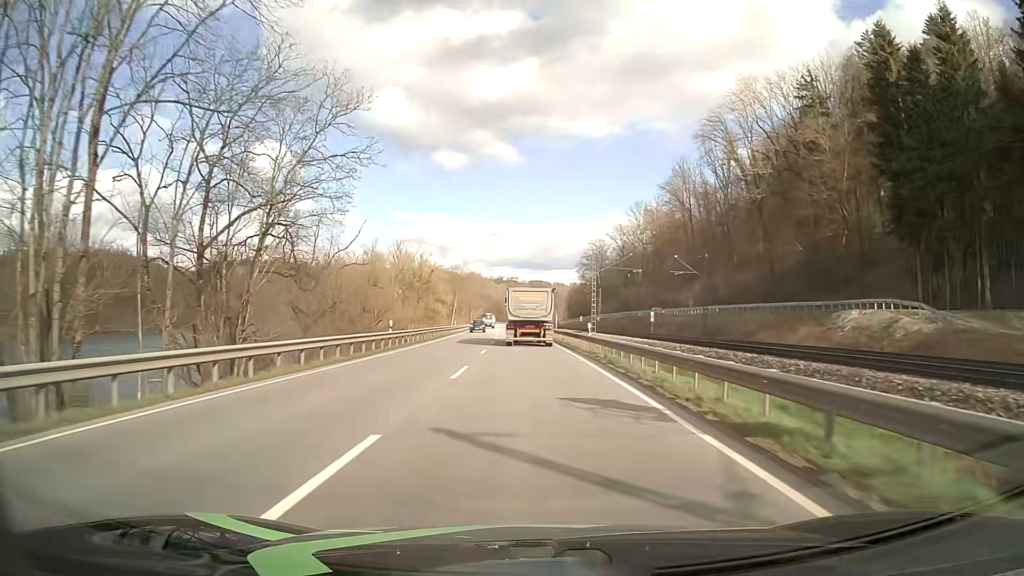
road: primary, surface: asphalt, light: Day
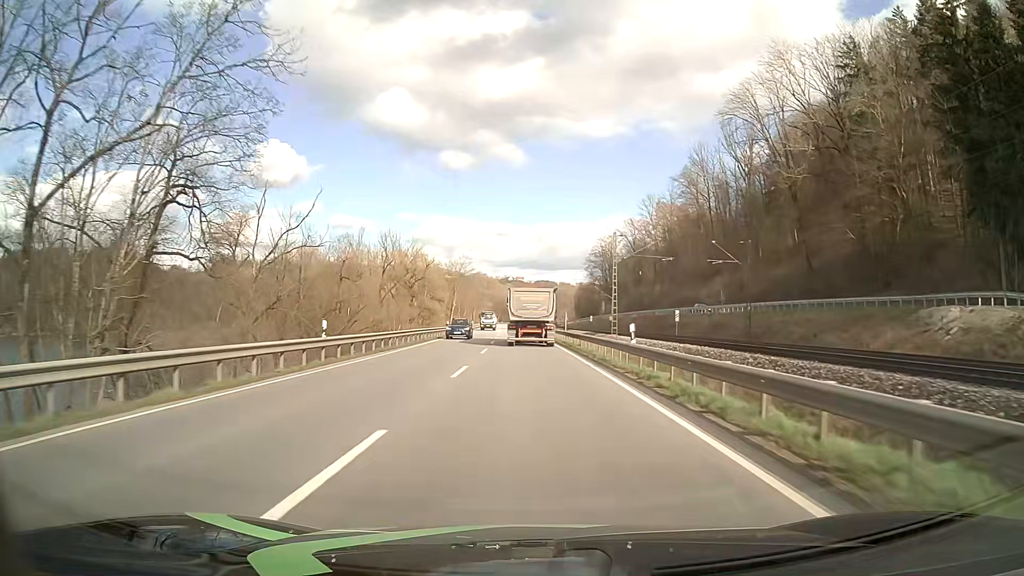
(-0.1, +11.9) m; 0°
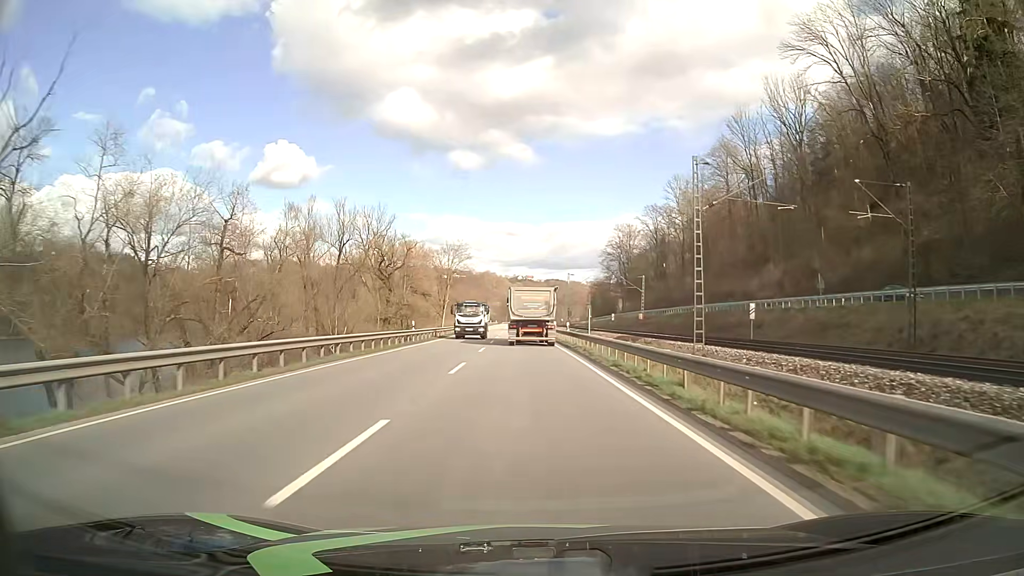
(-0.2, +23.8) m; -1°
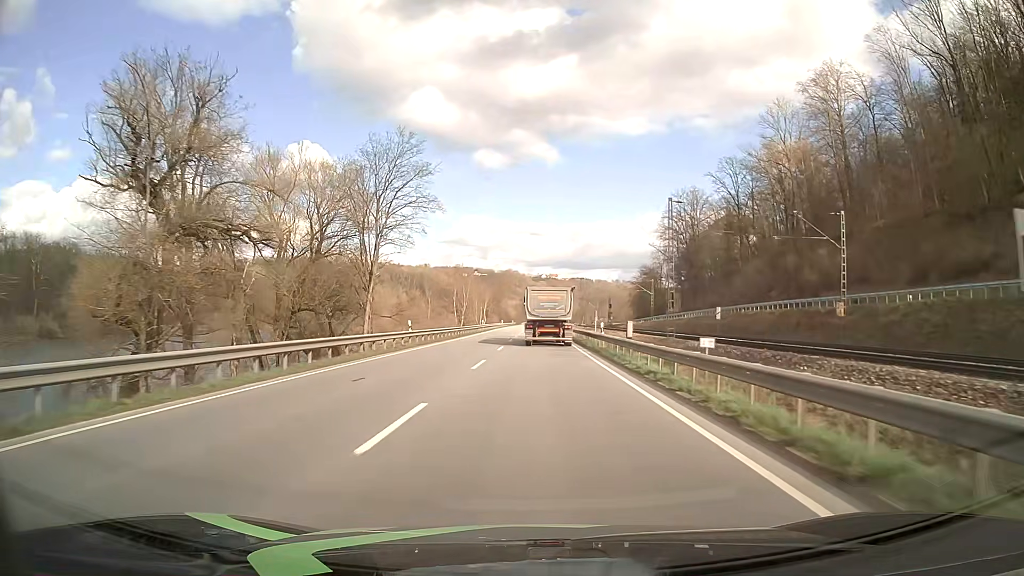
(-1.4, +59.4) m; -2°
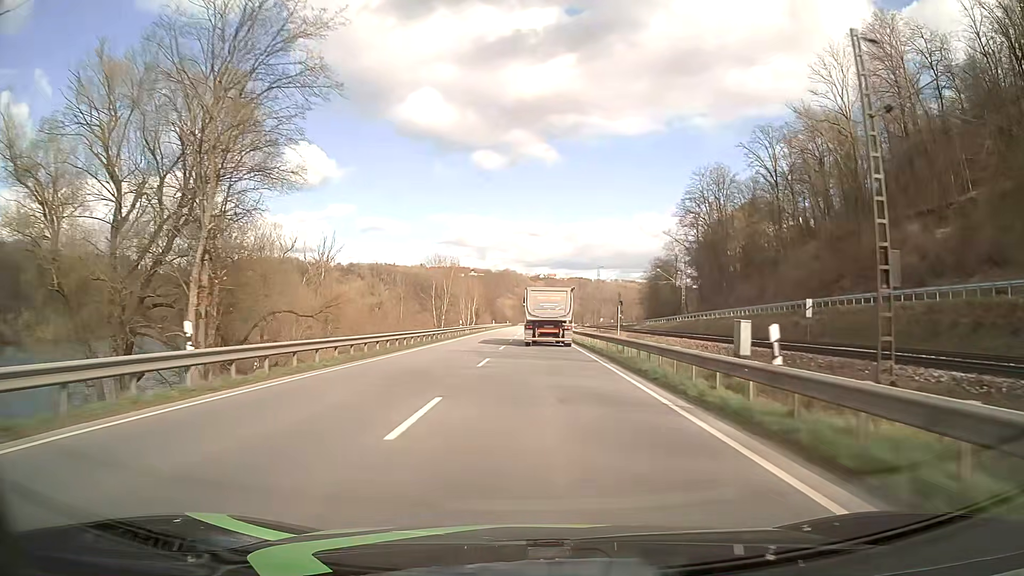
(0.0, +23.7) m; 0°
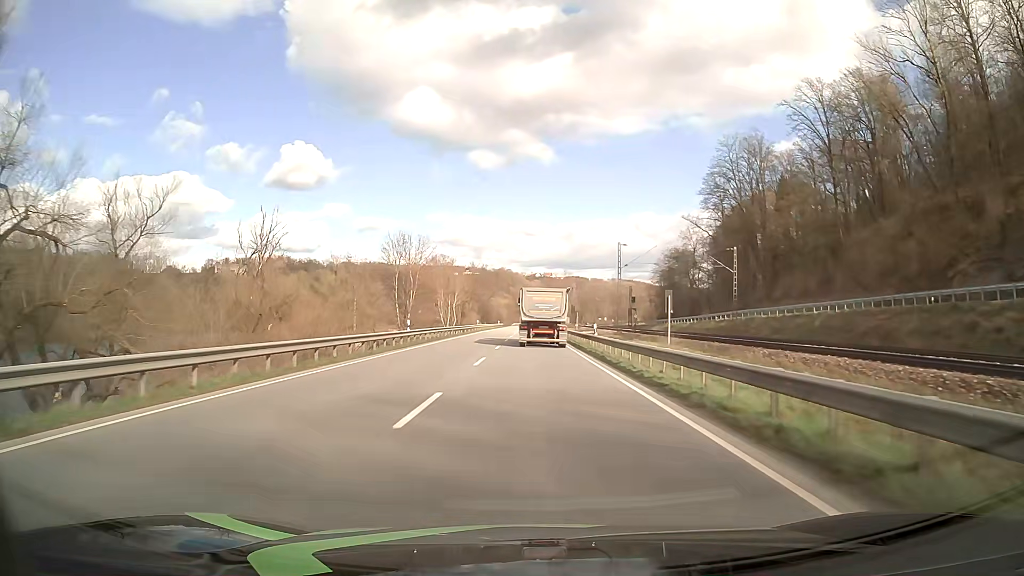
(0.0, +23.7) m; 0°
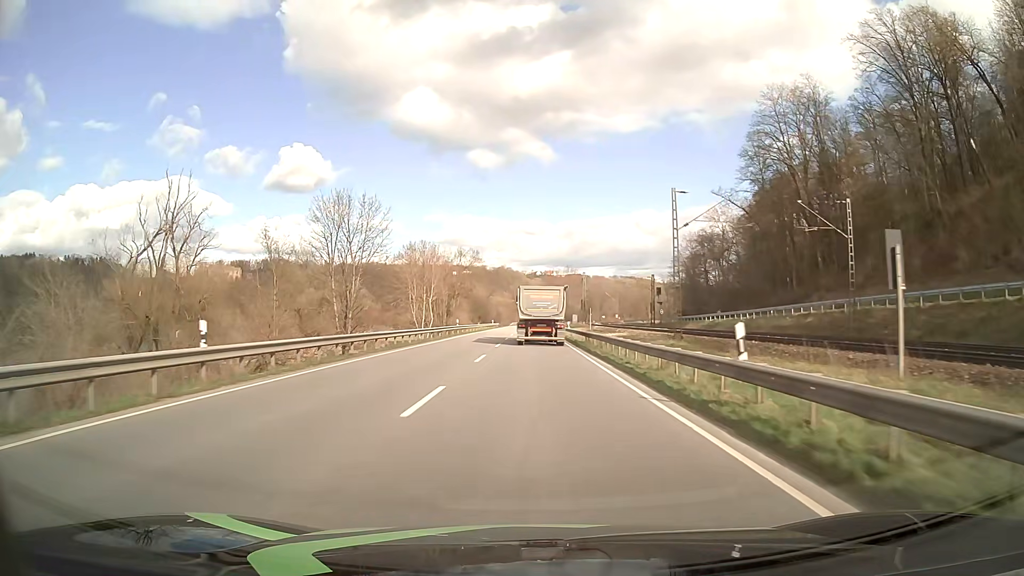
(0.0, +23.7) m; 0°
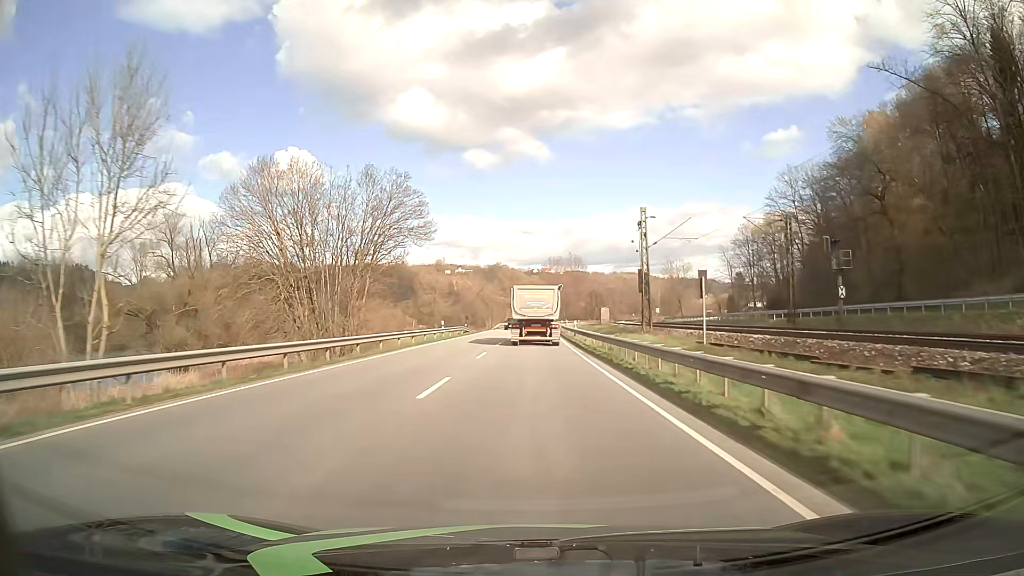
(0.0, +59.0) m; 0°
(0, +10) (0, +20) (0, +30) (0, +40) (0, +50) (0, +60) (0, +70) (+1, +80) (+1, +90) (+1, +100) m
